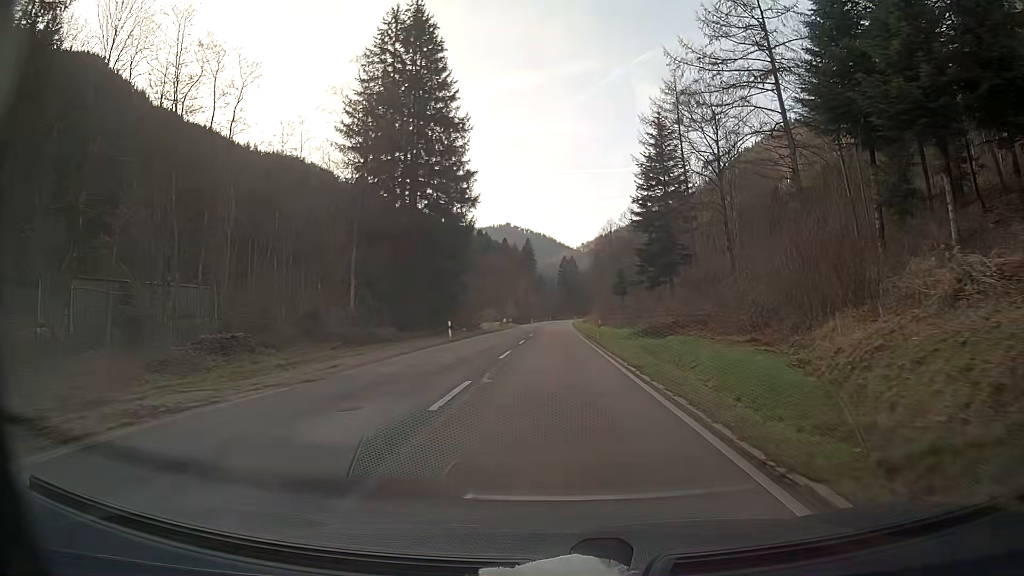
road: secondary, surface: asphalt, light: Day
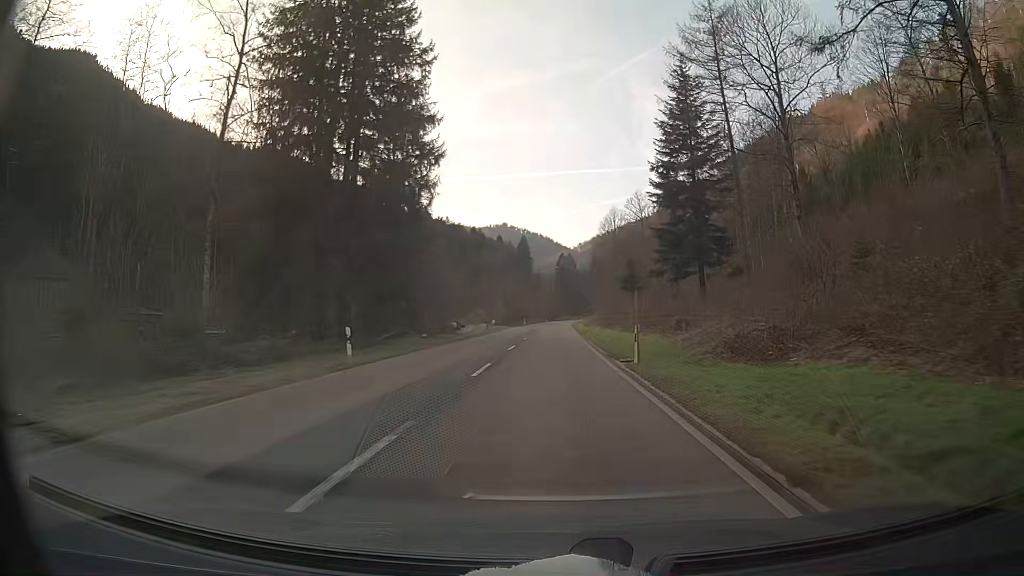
(0.0, +18.1) m; 0°
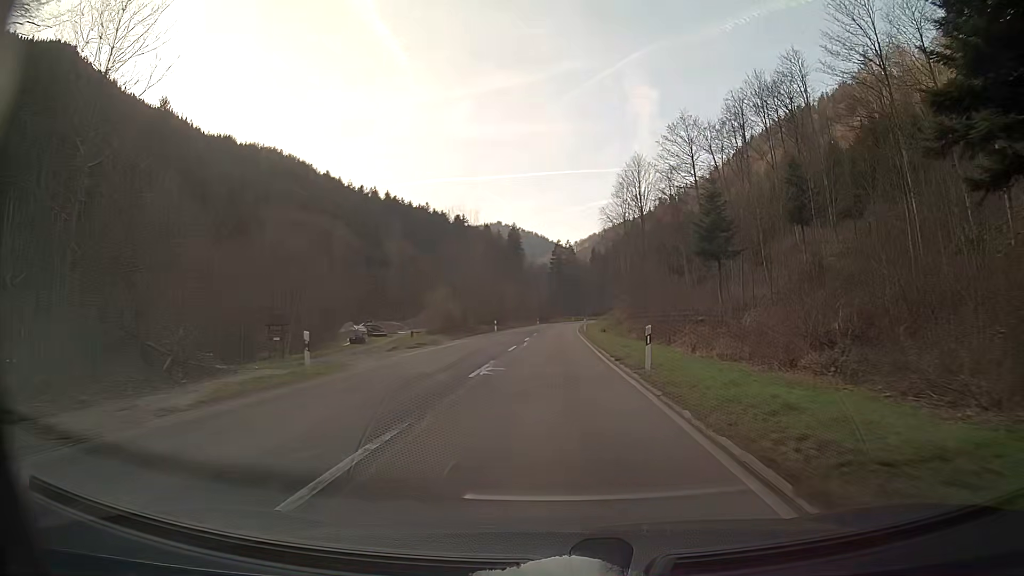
(+0.2, +48.7) m; +1°
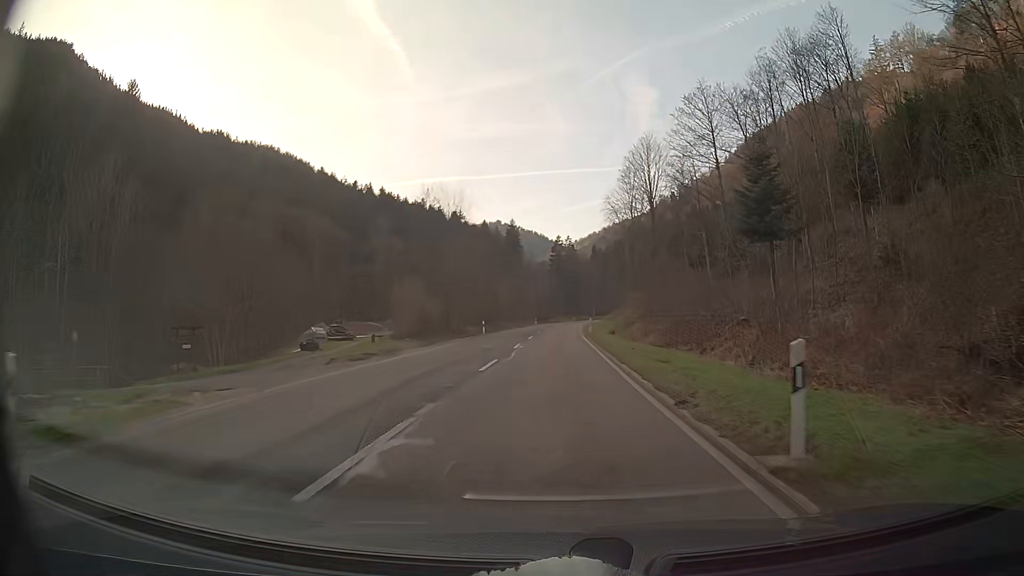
(0.0, +10.2) m; 0°
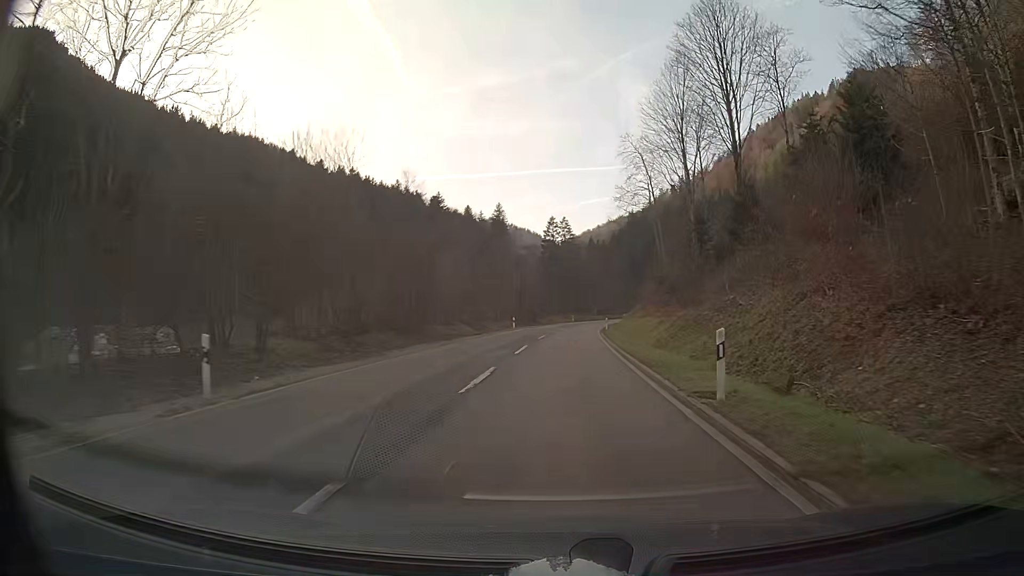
(+0.2, +41.4) m; +1°
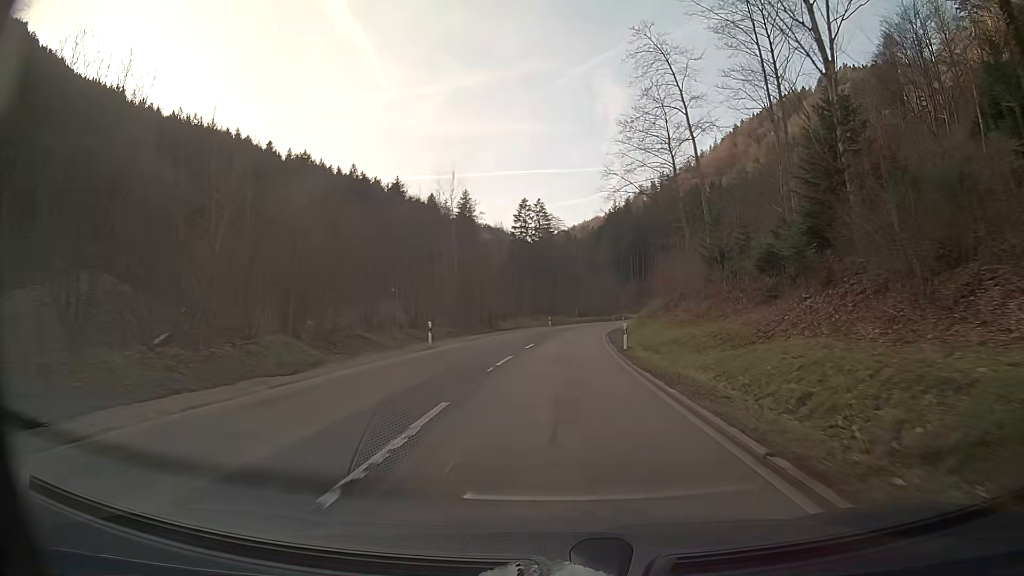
(+0.6, +31.2) m; +2°
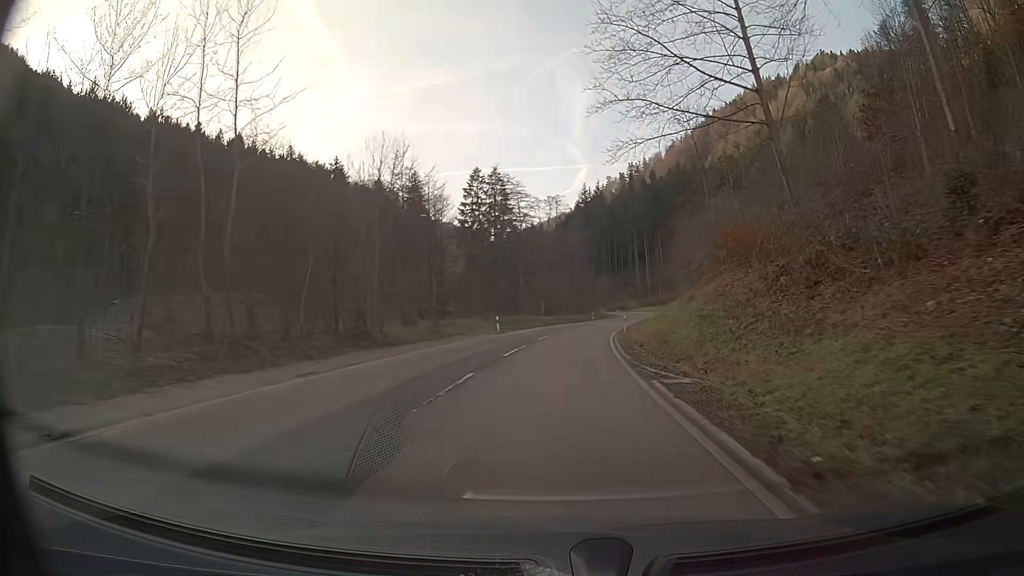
(+0.8, +31.2) m; +3°
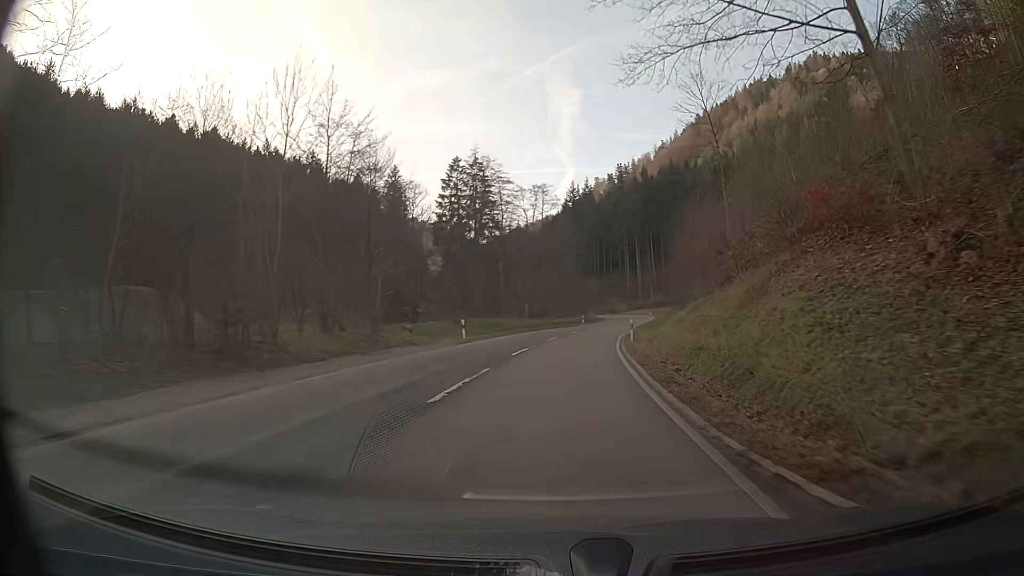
(+0.1, +10.5) m; +1°
(0, +10) (+1, +20) (+1, +30) (+2, +40) (+4, +50) (+5, +60) (+7, +70) (+9, +79) (+11, +89) (+12, +99) m
